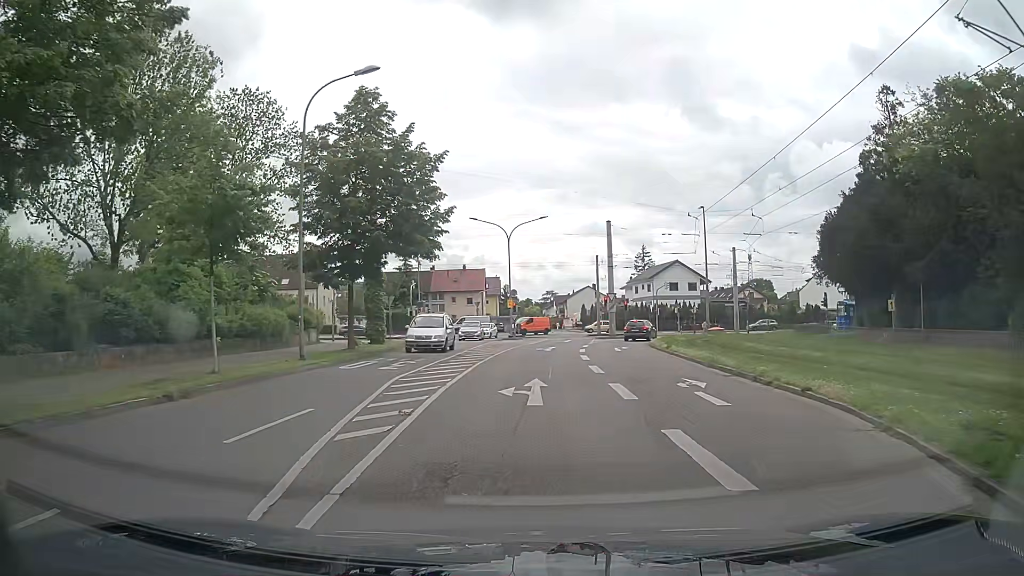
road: residential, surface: asphalt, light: Day
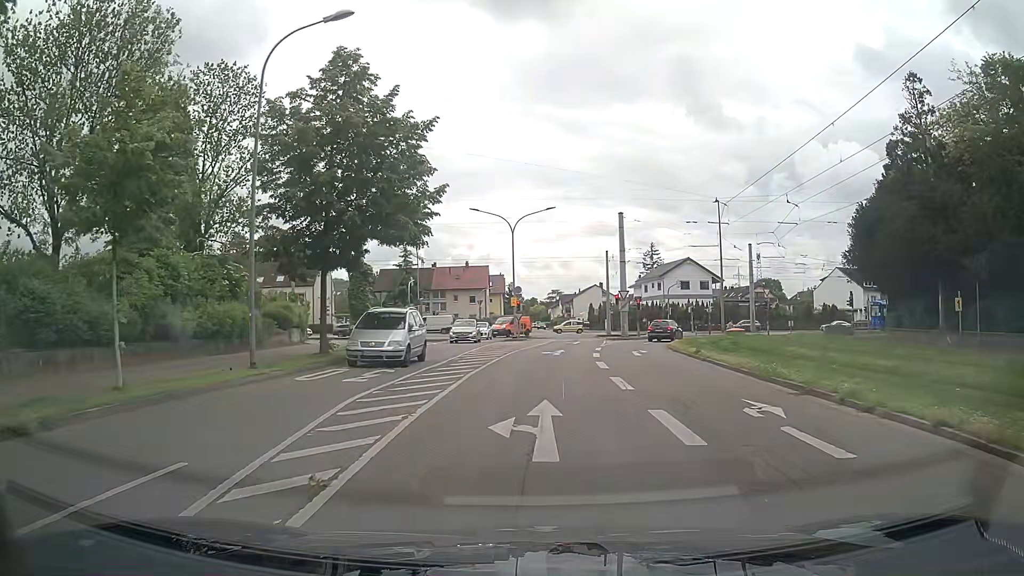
(0.0, +4.2) m; 0°
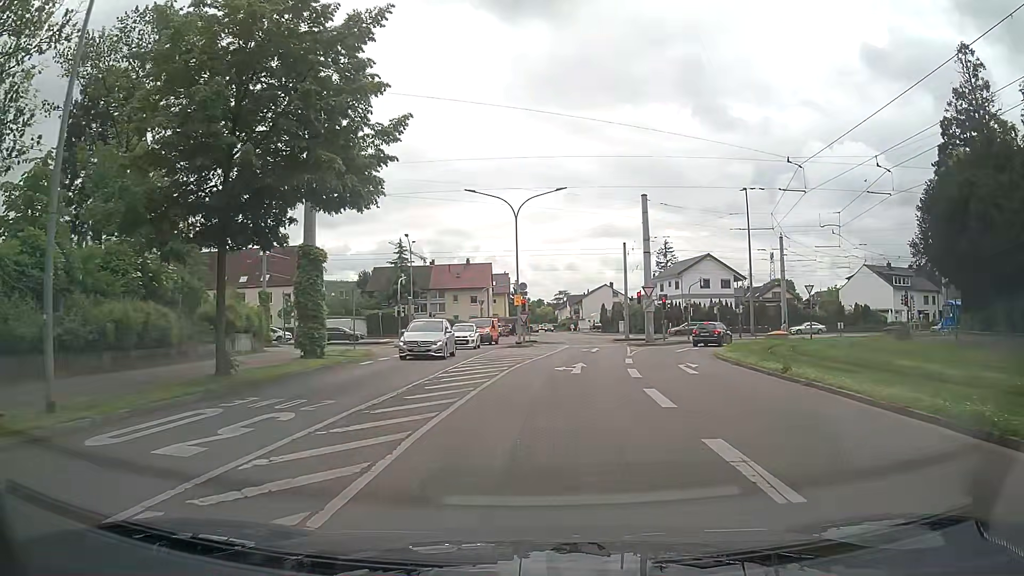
(-0.1, +8.2) m; -1°
